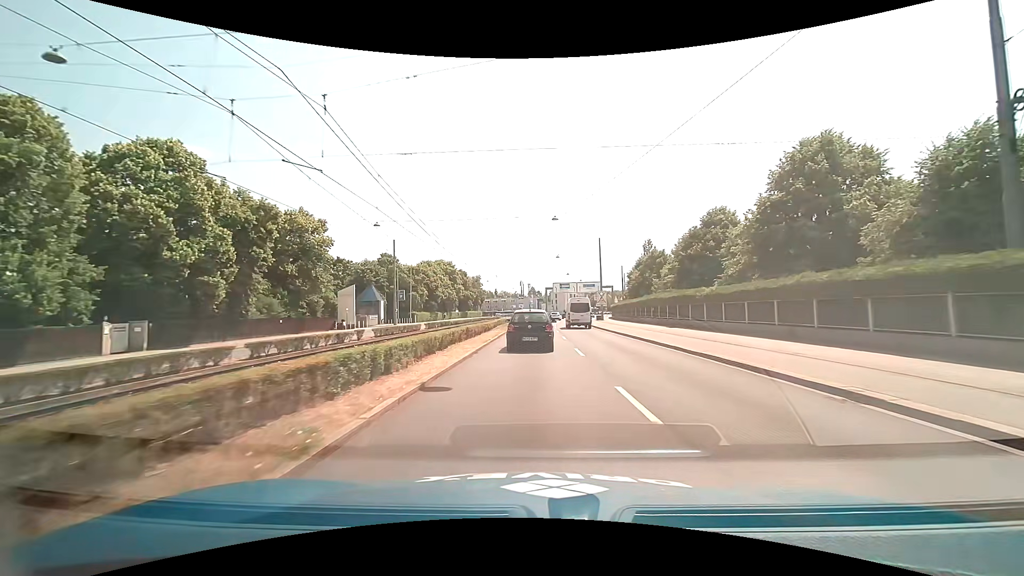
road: primary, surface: asphalt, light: Day
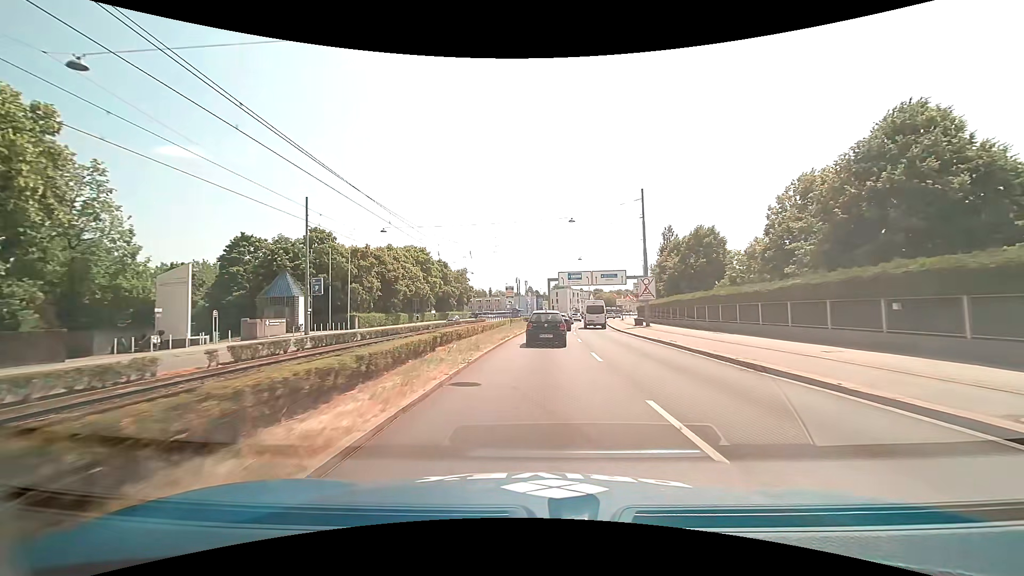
(-0.1, +30.3) m; 0°
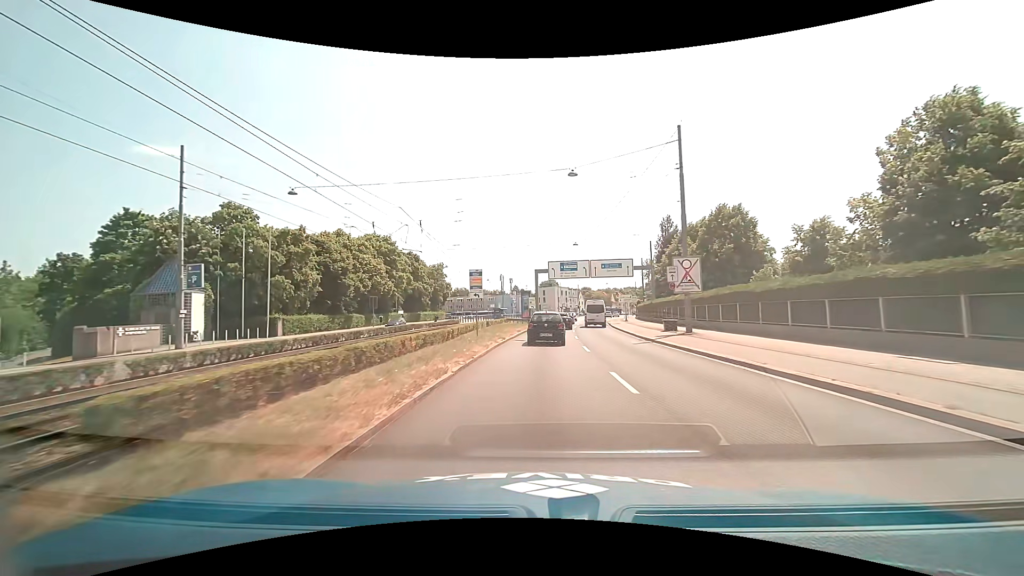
(+0.2, +15.4) m; +2°
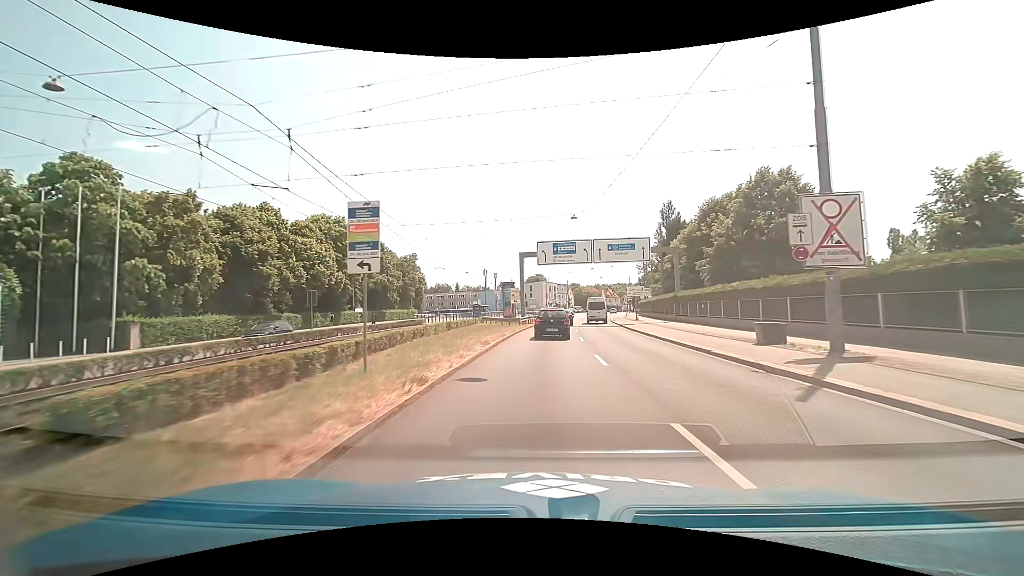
(+0.2, +15.1) m; +1°
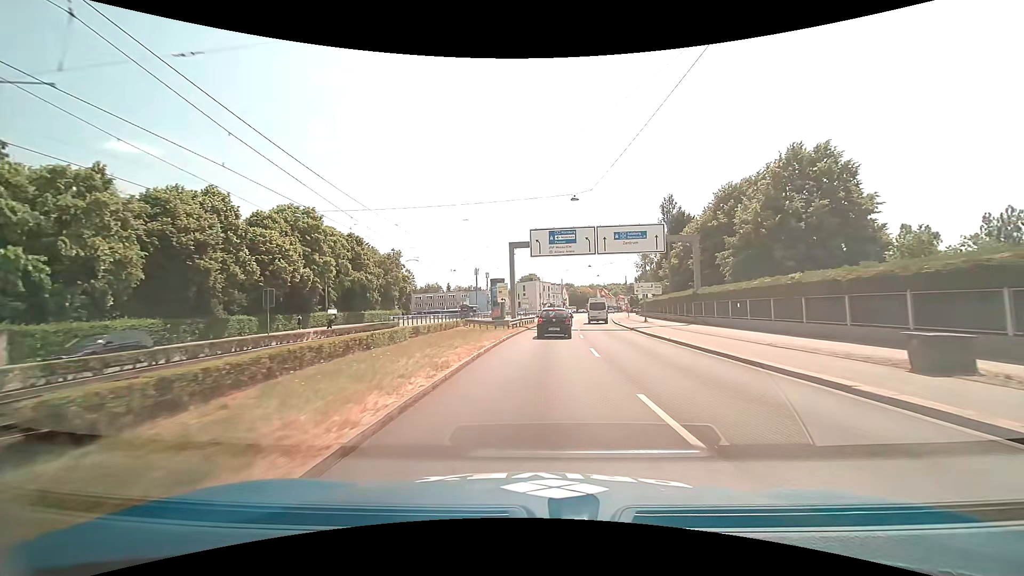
(+0.1, +7.3) m; +1°
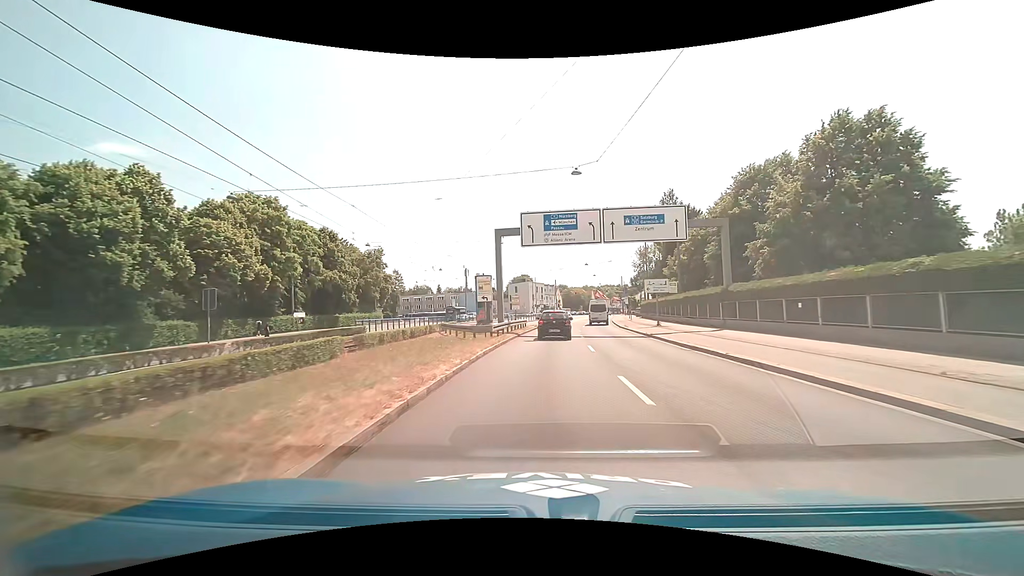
(+0.1, +7.3) m; +1°
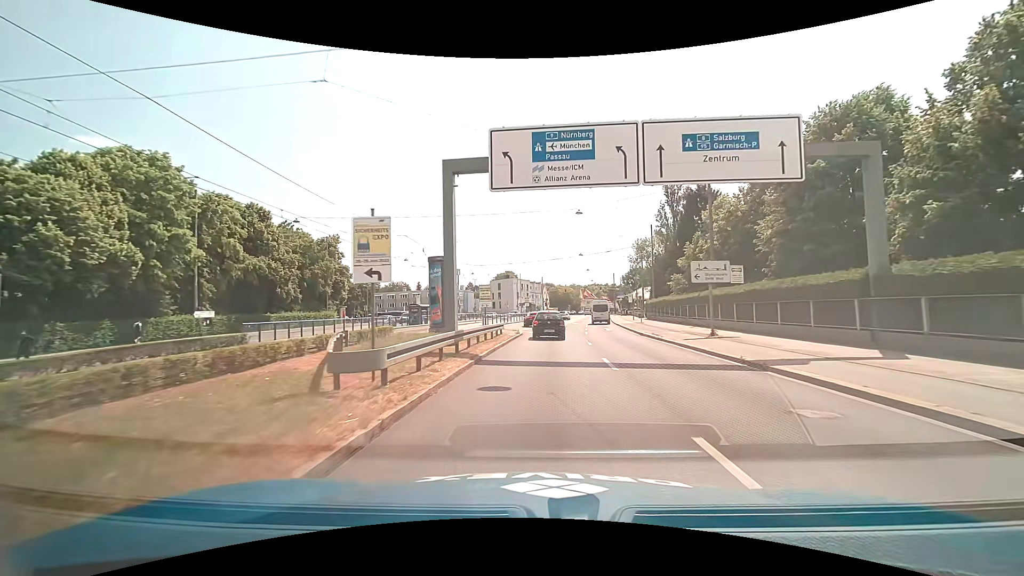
(+0.2, +14.5) m; +2°
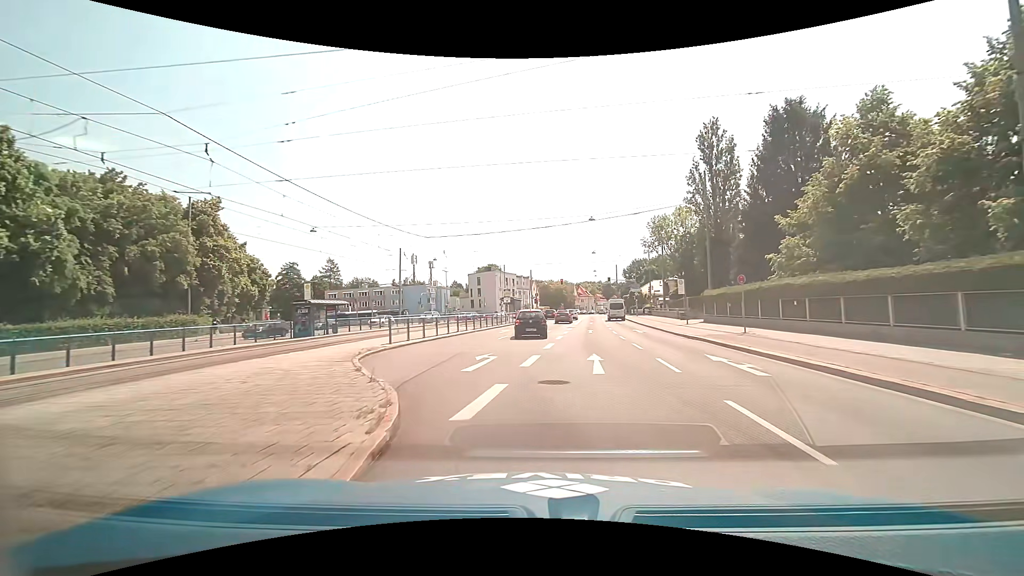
(+0.6, +27.2) m; +2°
